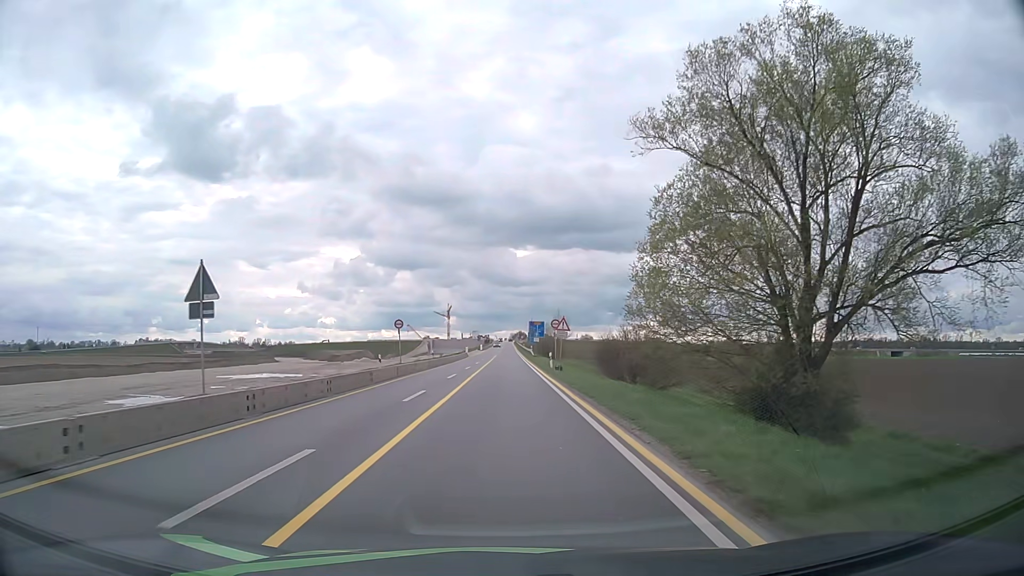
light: Day
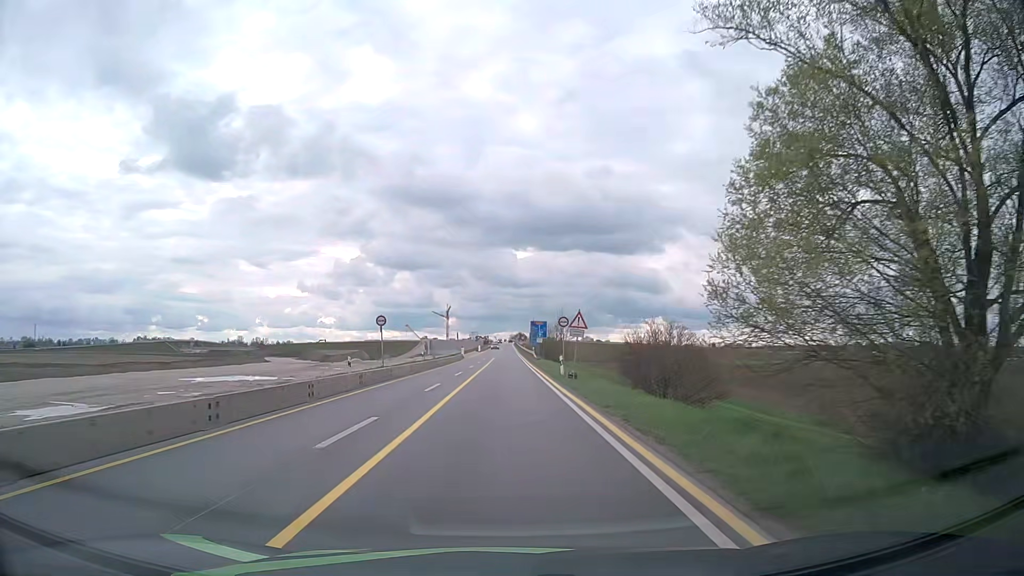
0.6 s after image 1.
(0.0, +7.8) m; 0°
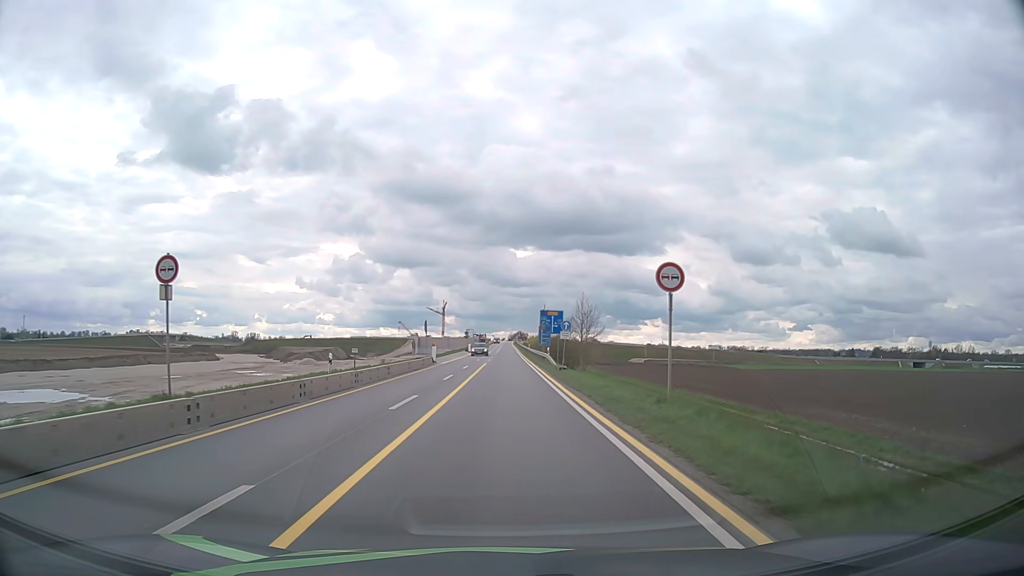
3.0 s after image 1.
(+0.2, +30.9) m; 0°
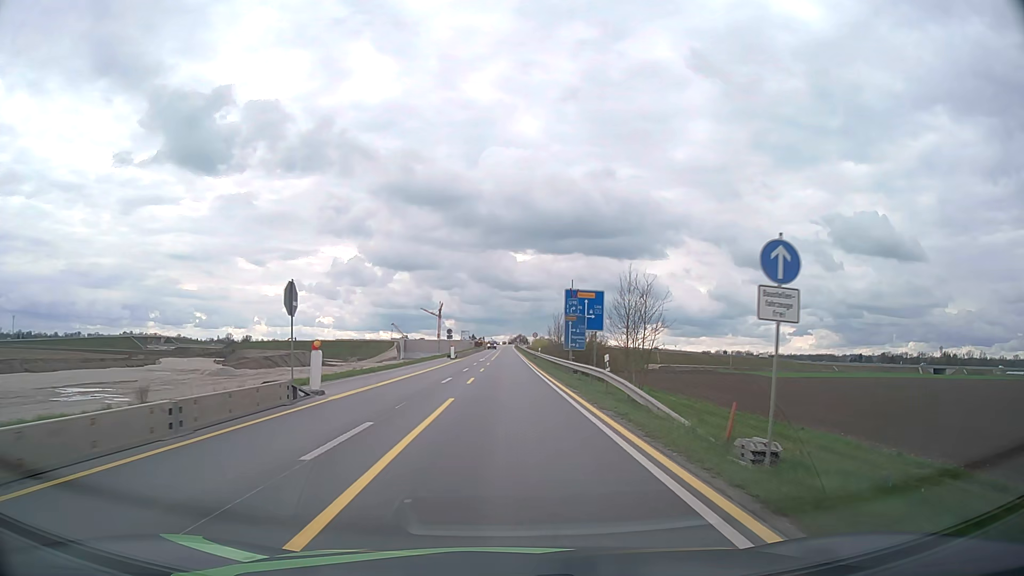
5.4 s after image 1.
(-0.1, +30.8) m; 0°
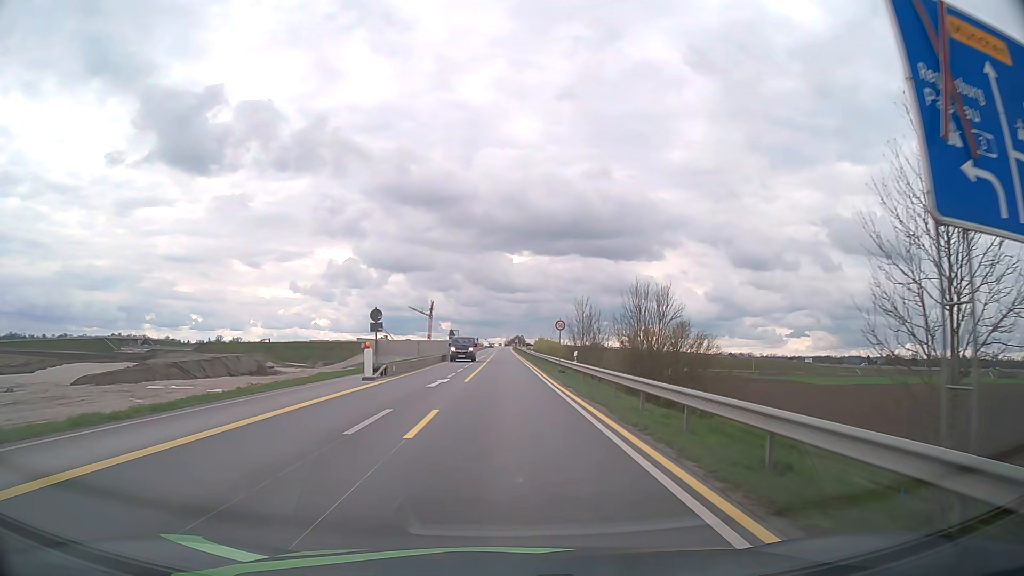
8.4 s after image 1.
(0.0, +38.8) m; 0°
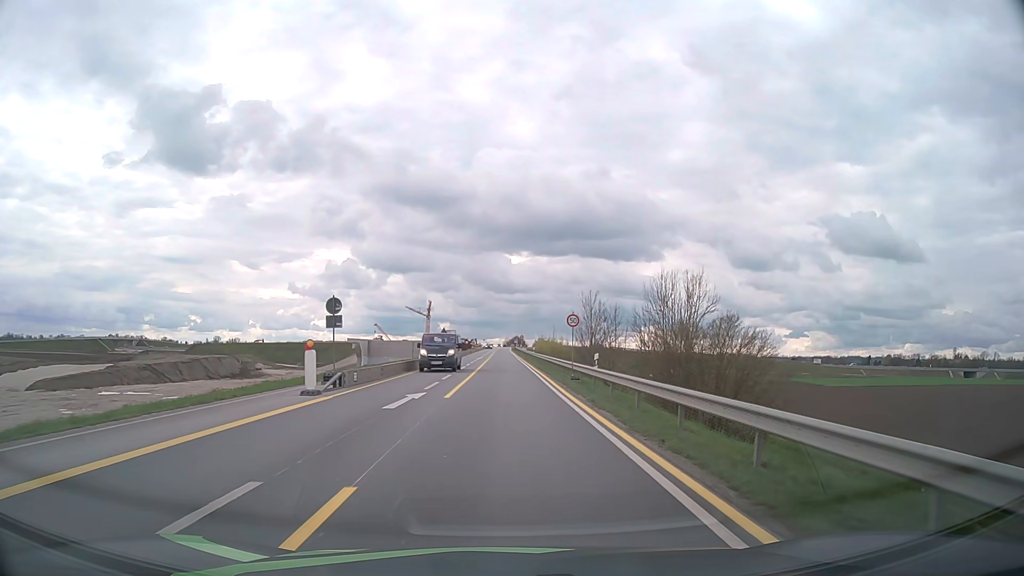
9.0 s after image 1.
(0.0, +7.8) m; 0°
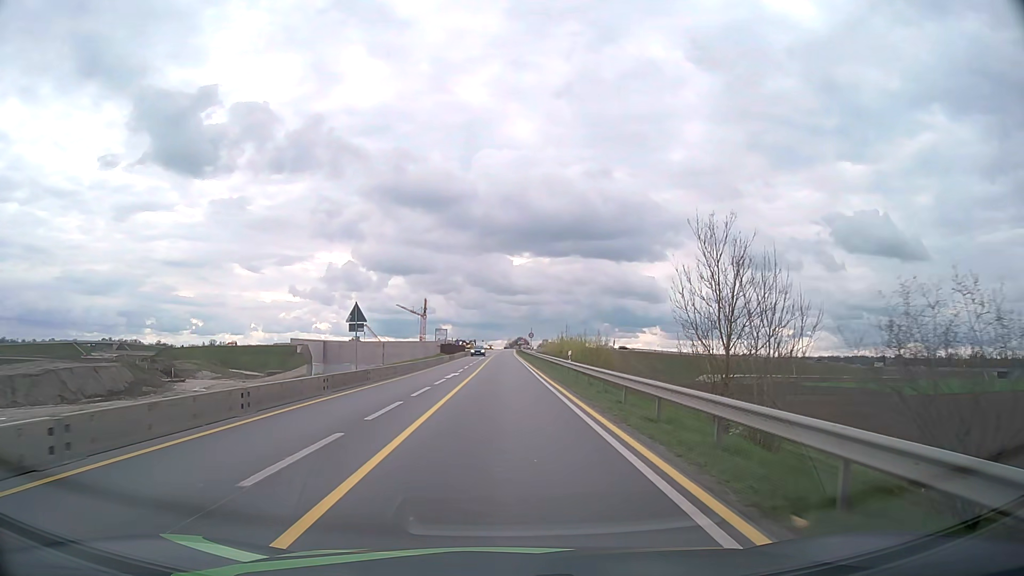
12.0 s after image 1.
(-0.1, +38.8) m; 0°
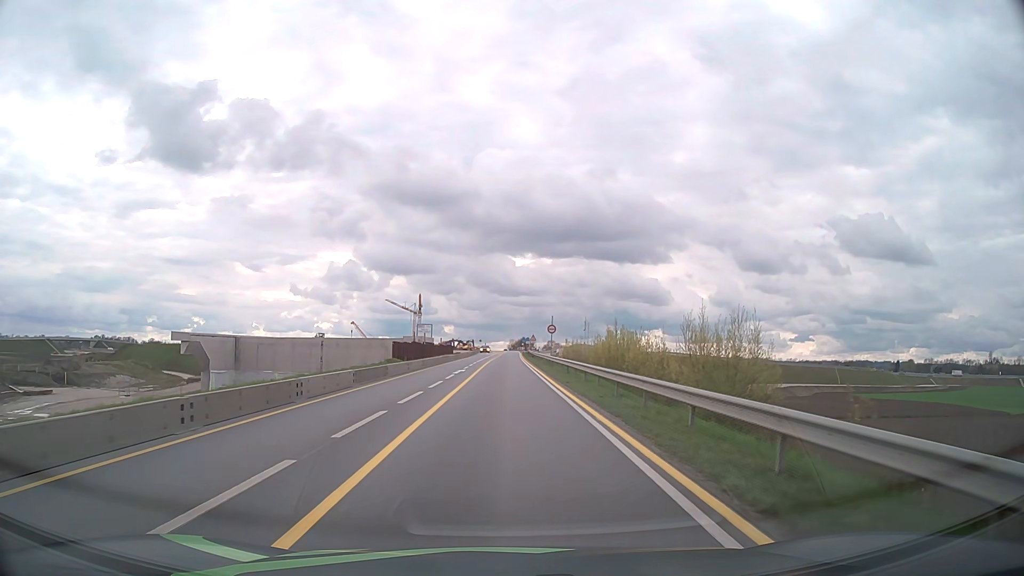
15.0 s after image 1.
(0.0, +38.7) m; 0°
(0, +10) (0, +20) (0, +30) (0, +40) (0, +50) (0, +60) (0, +70) (0, +80) (0, +90) (0, +100) m
